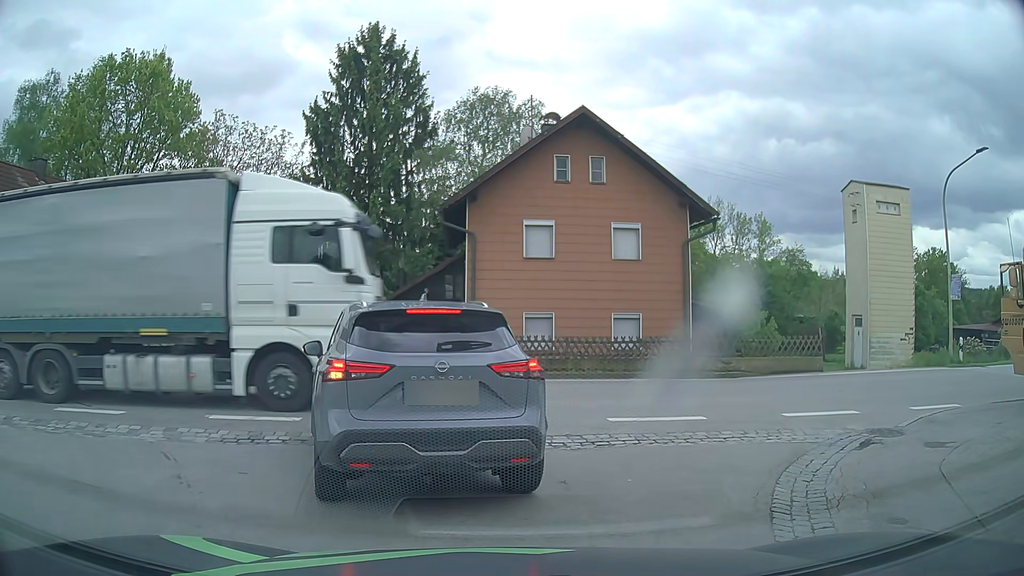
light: Day
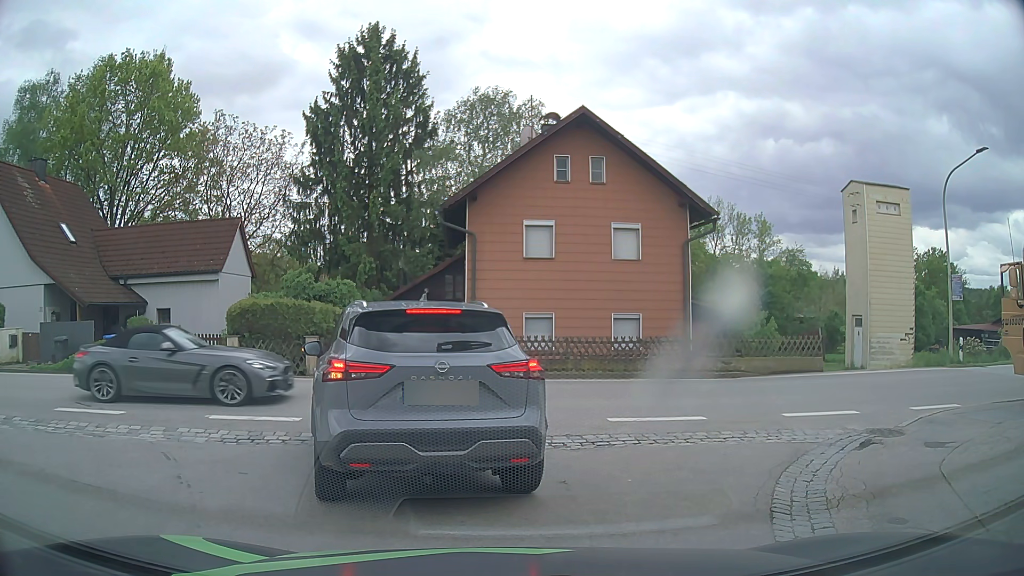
(0.0, 0.0) m; 0°
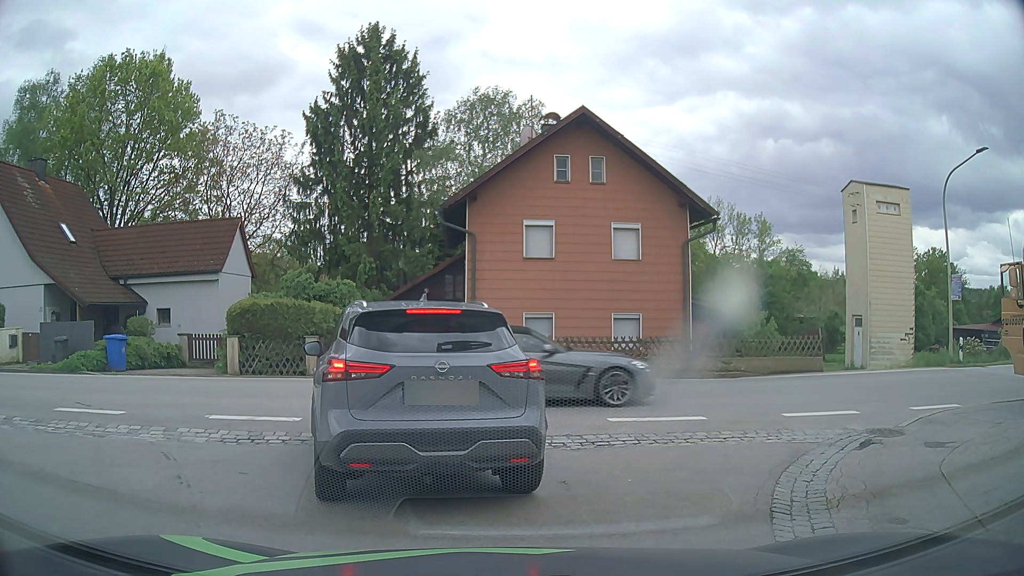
(0.0, 0.0) m; 0°
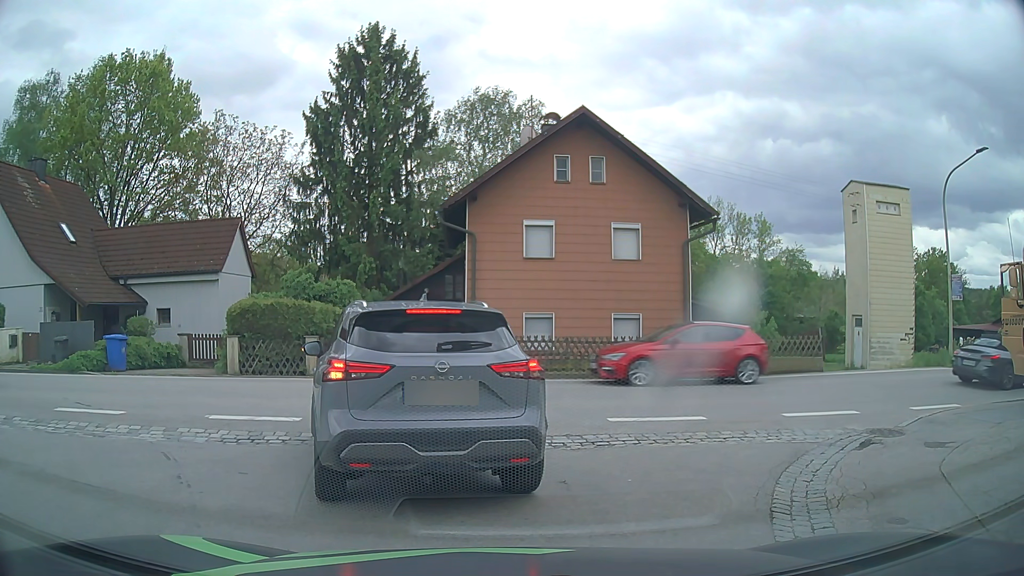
(0.0, 0.0) m; 0°
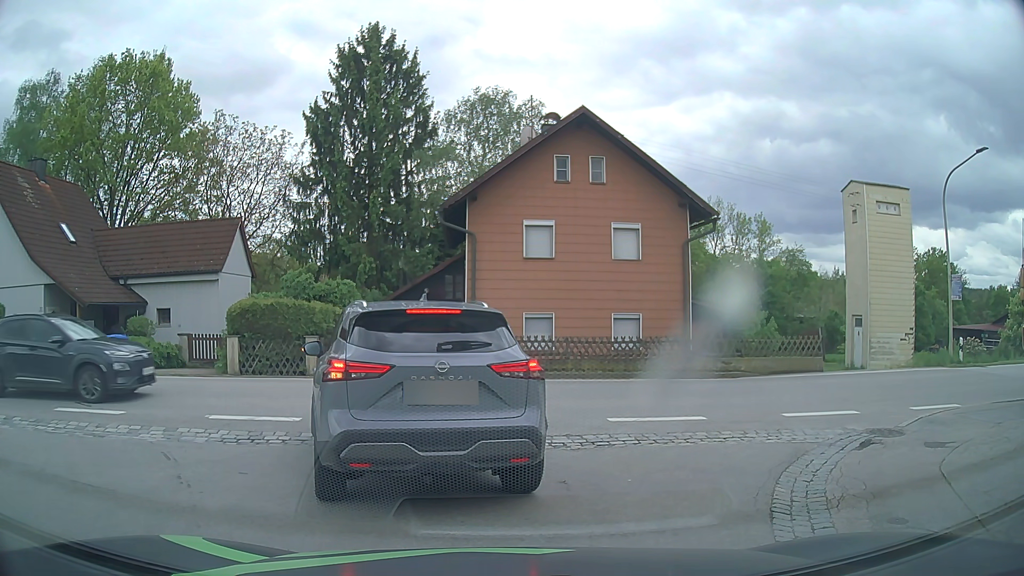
(0.0, 0.0) m; 0°
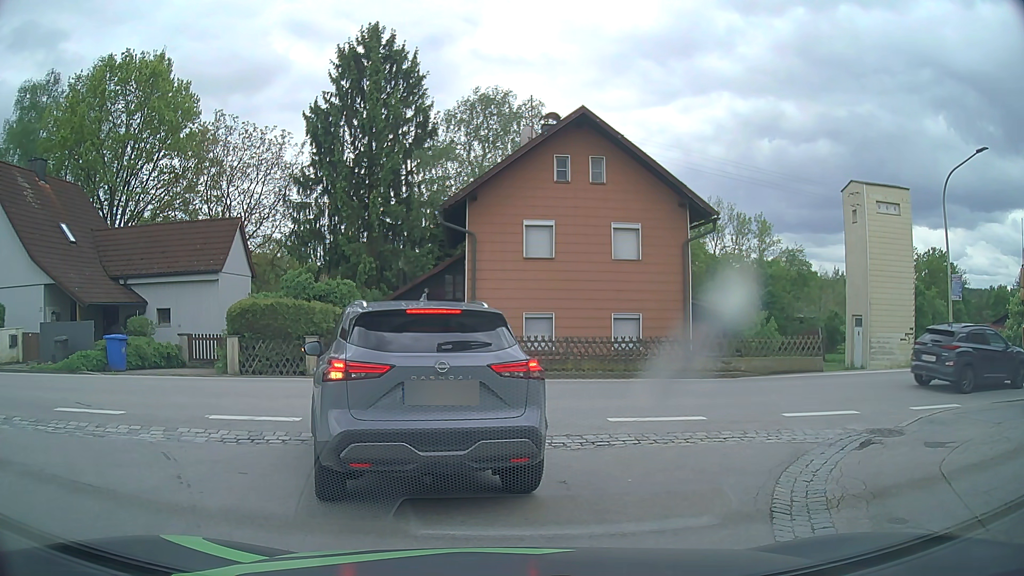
(0.0, 0.0) m; 0°
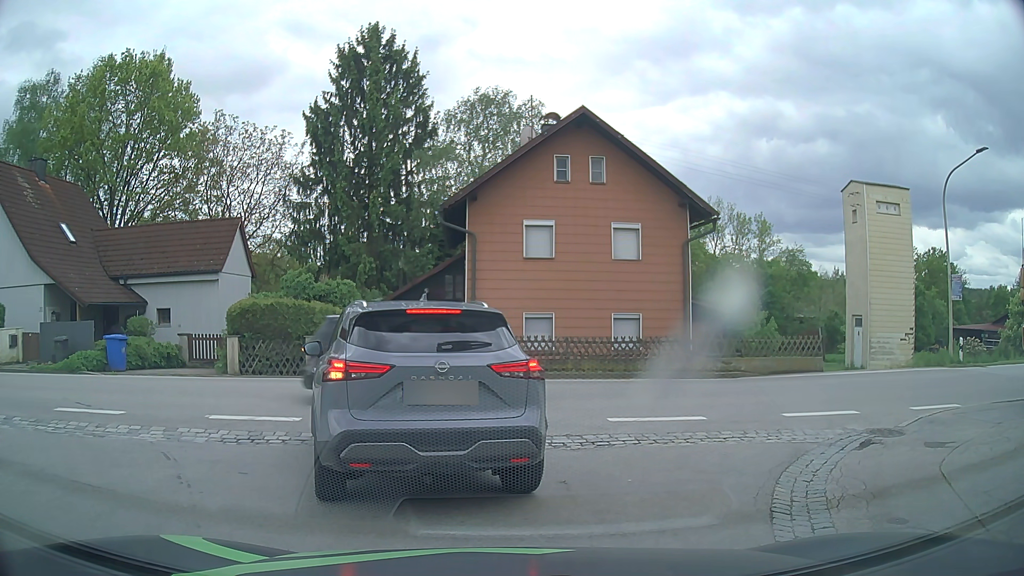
(0.0, 0.0) m; 0°
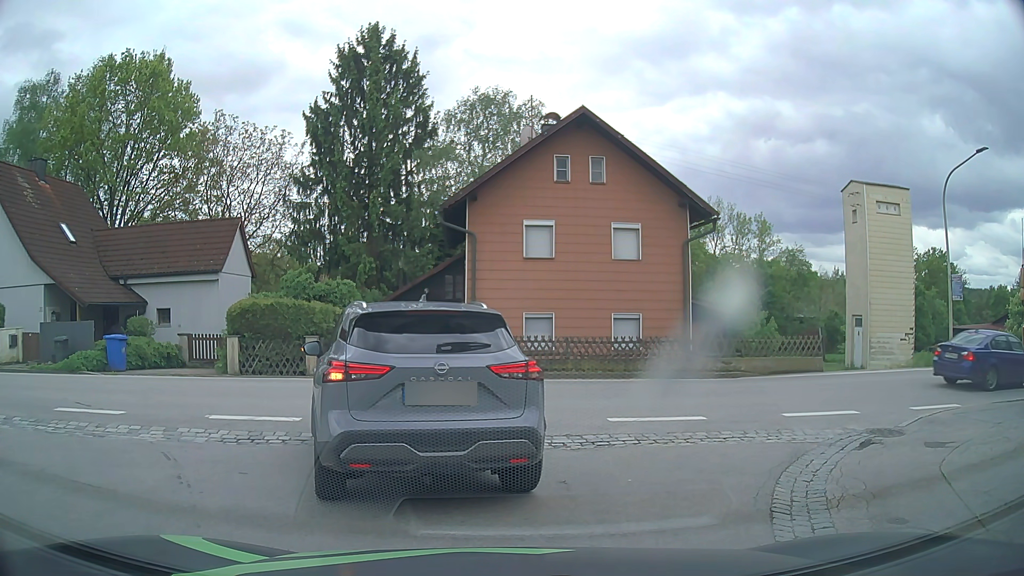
(0.0, 0.0) m; 0°
